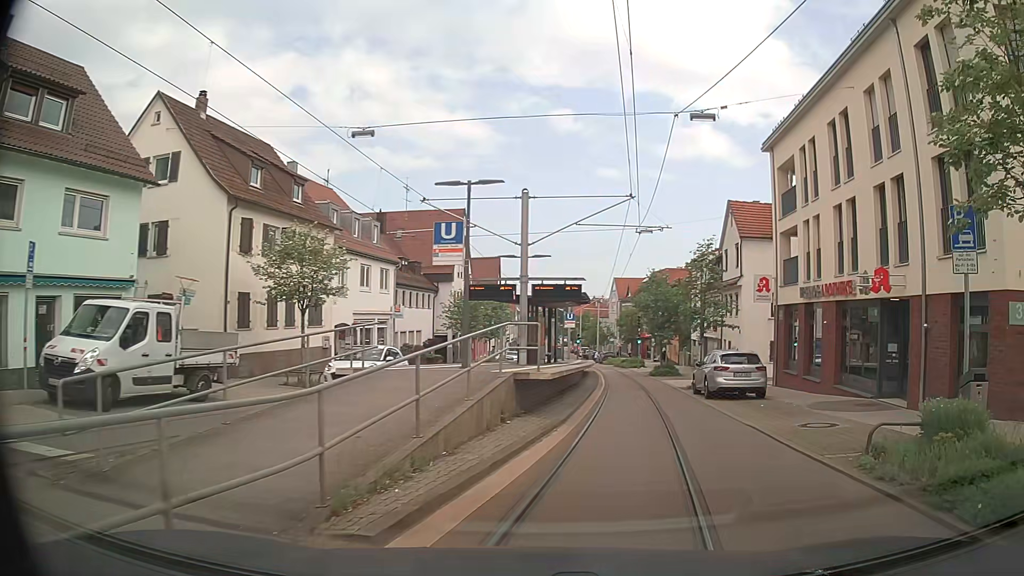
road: tertiary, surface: asphalt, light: Day
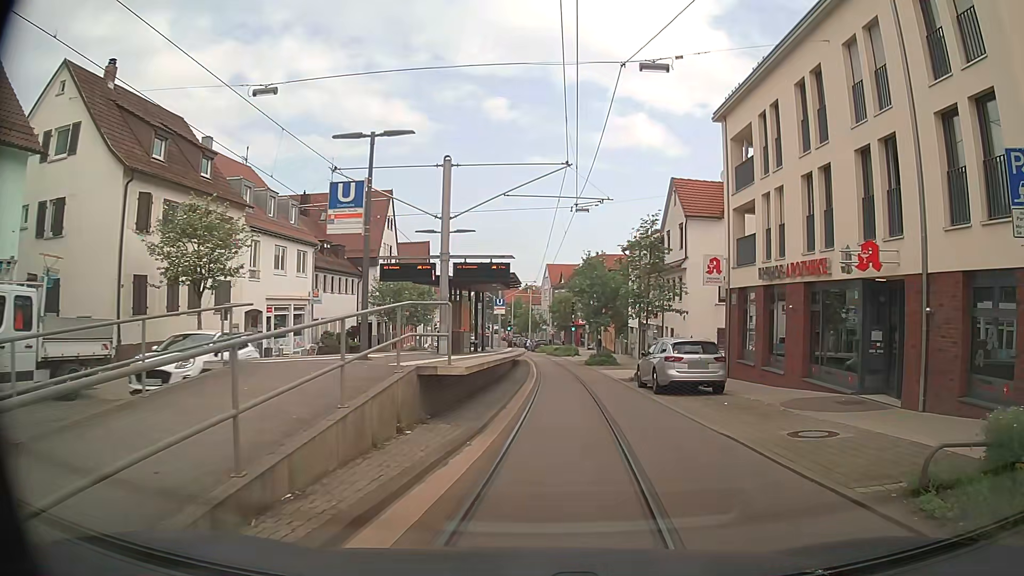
(+0.1, +2.8) m; +6°
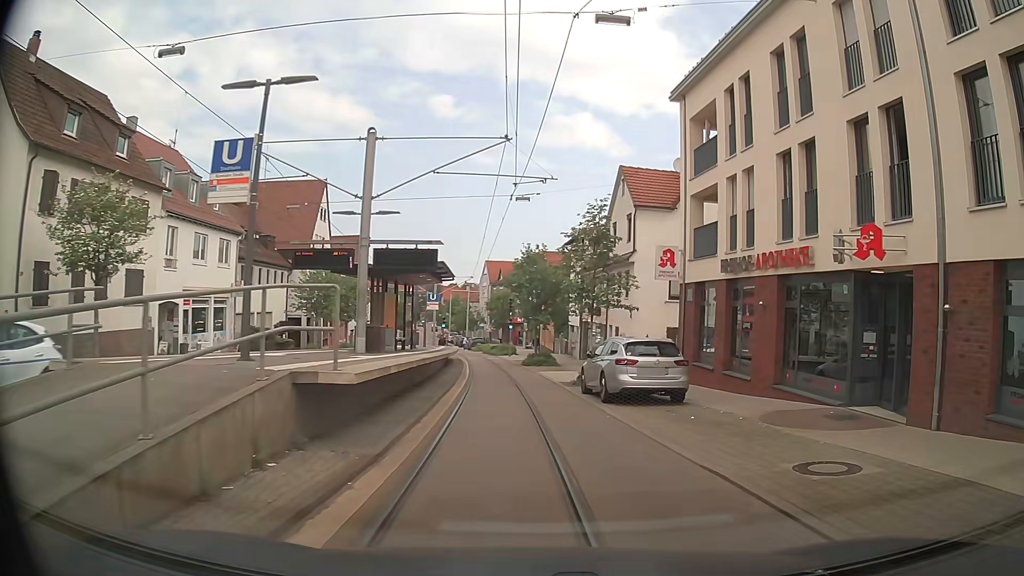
(+0.1, +2.6) m; +6°
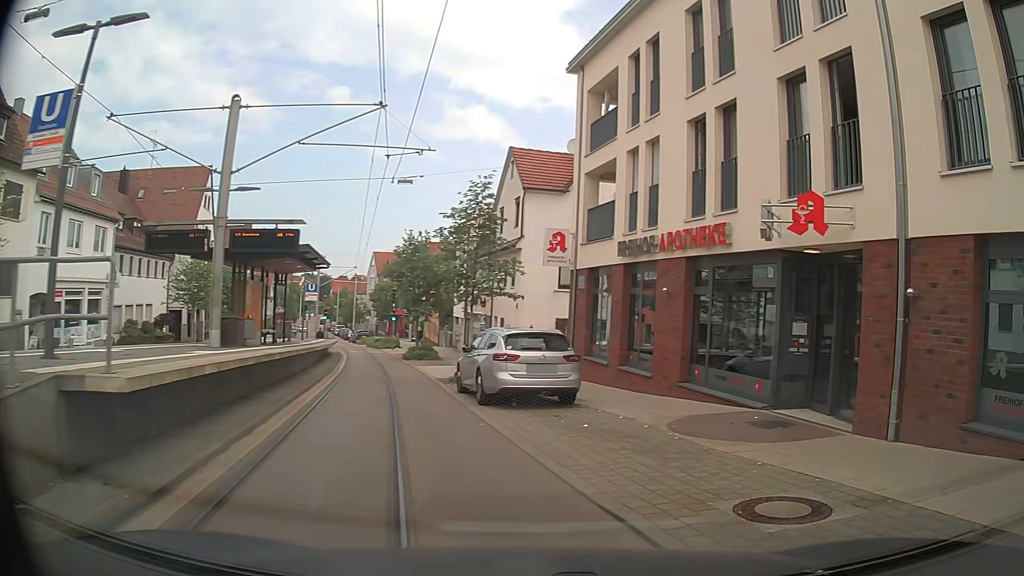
(+0.1, +2.1) m; +8°
